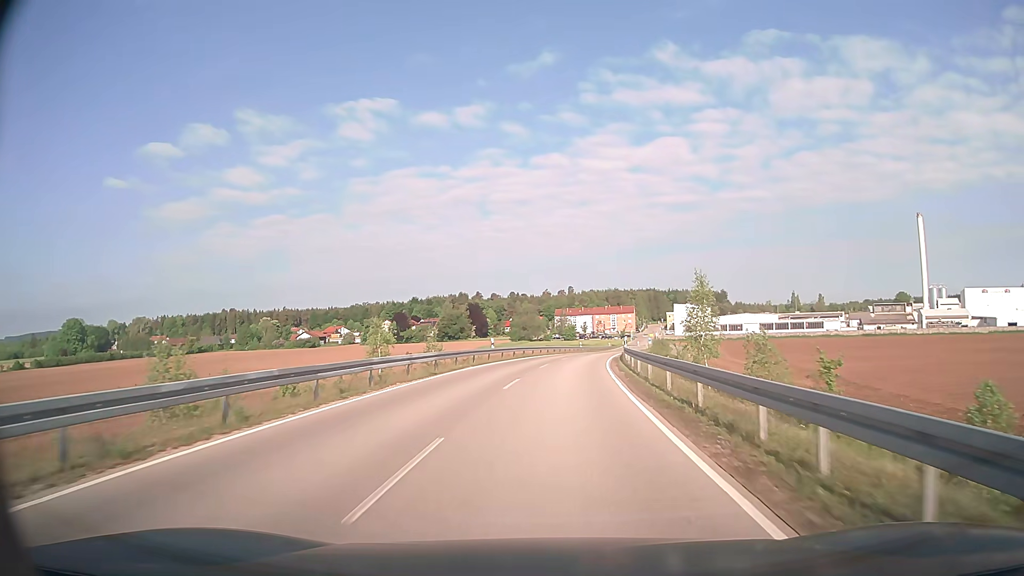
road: unclassified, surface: asphalt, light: Day
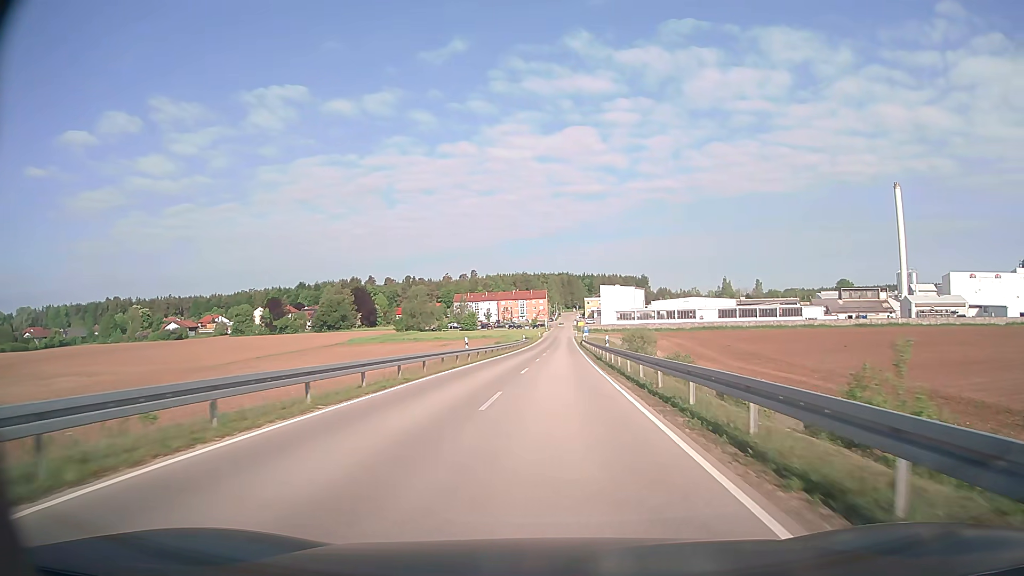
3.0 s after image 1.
(+3.7, +52.0) m; +8°
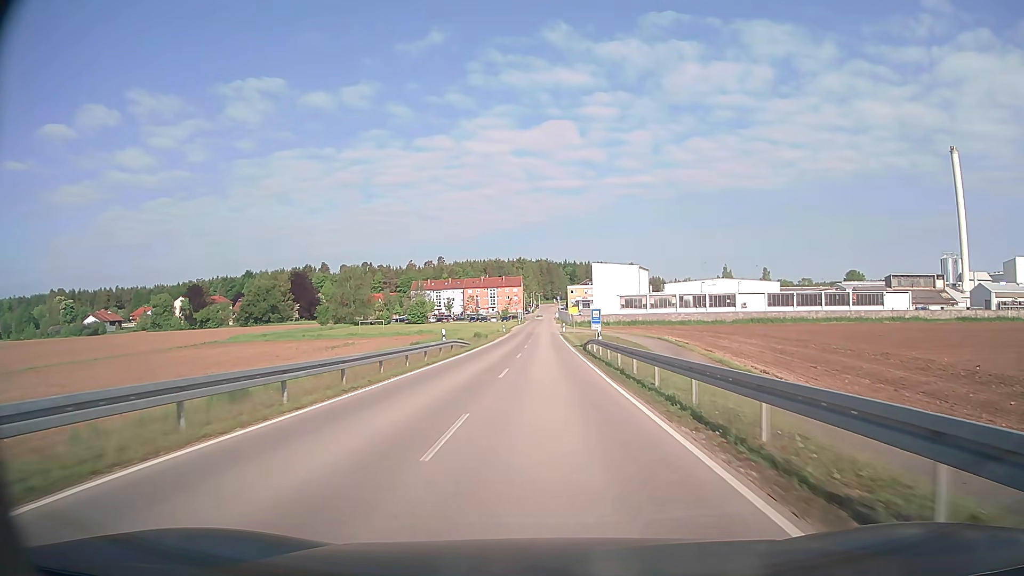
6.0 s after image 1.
(+1.4, +52.5) m; +2°
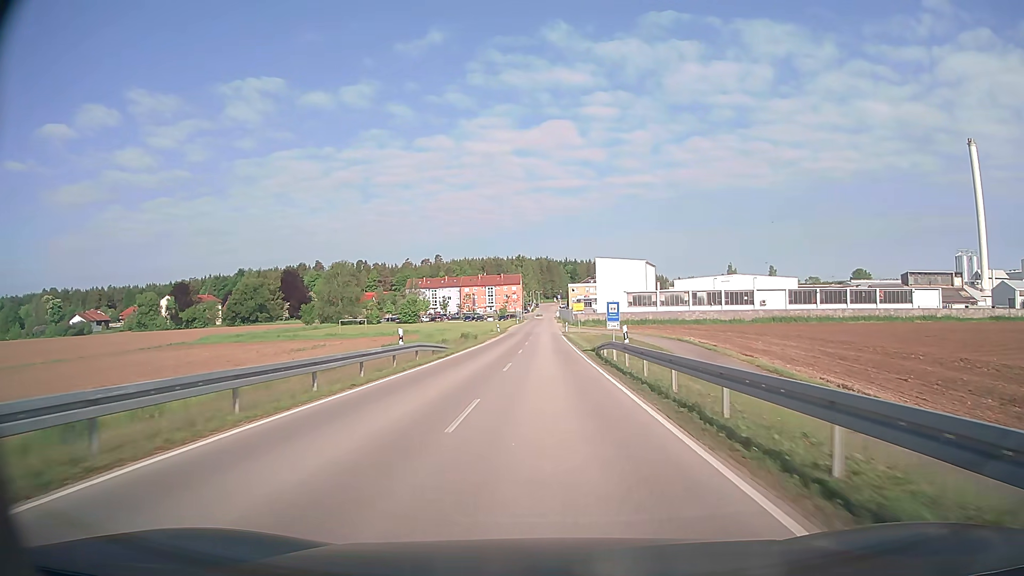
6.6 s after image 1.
(0.0, +10.1) m; 0°
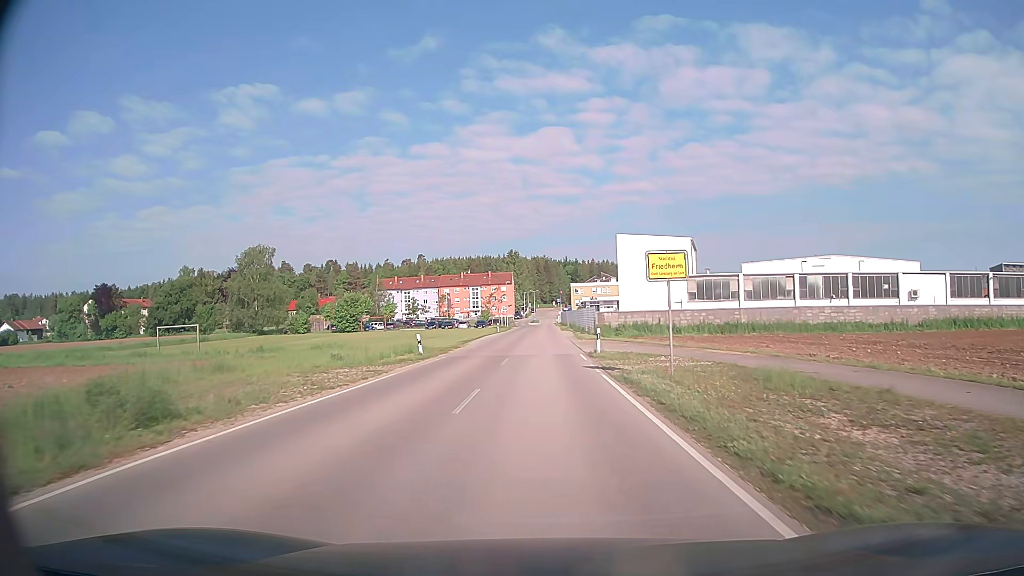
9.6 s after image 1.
(+0.1, +45.4) m; 0°
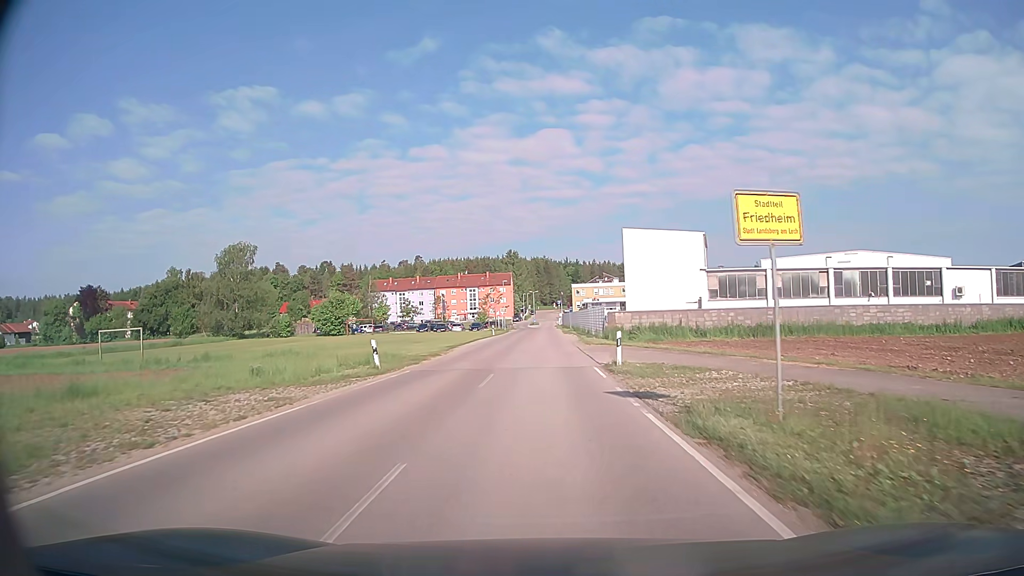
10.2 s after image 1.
(0.0, +7.5) m; 0°
(0, +10) (0, +20) (0, +30) (0, +40) (0, +50) (0, +60) (0, +70) (0, +80) (0, +90) (0, +100) m
